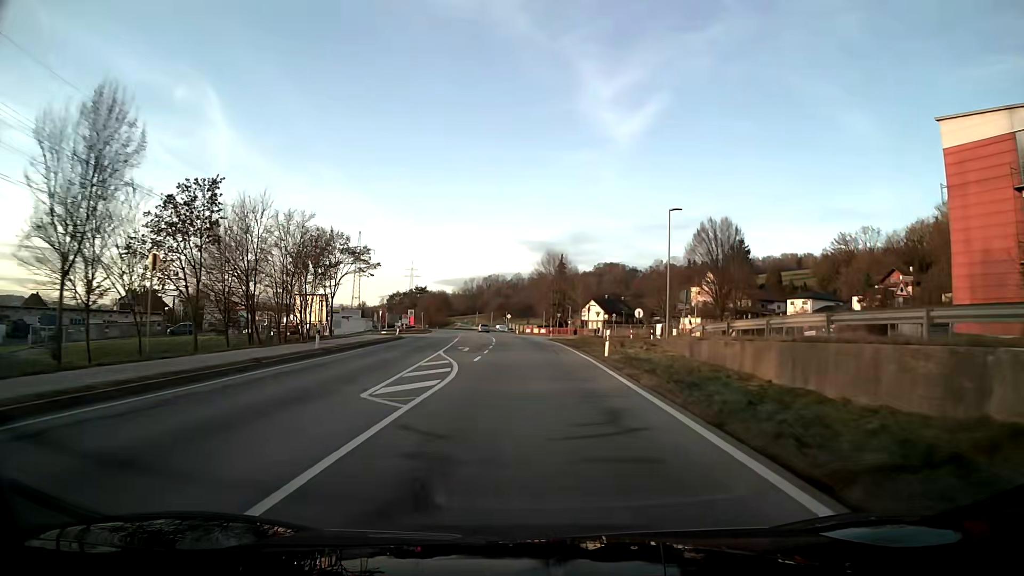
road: primary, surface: asphalt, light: Day
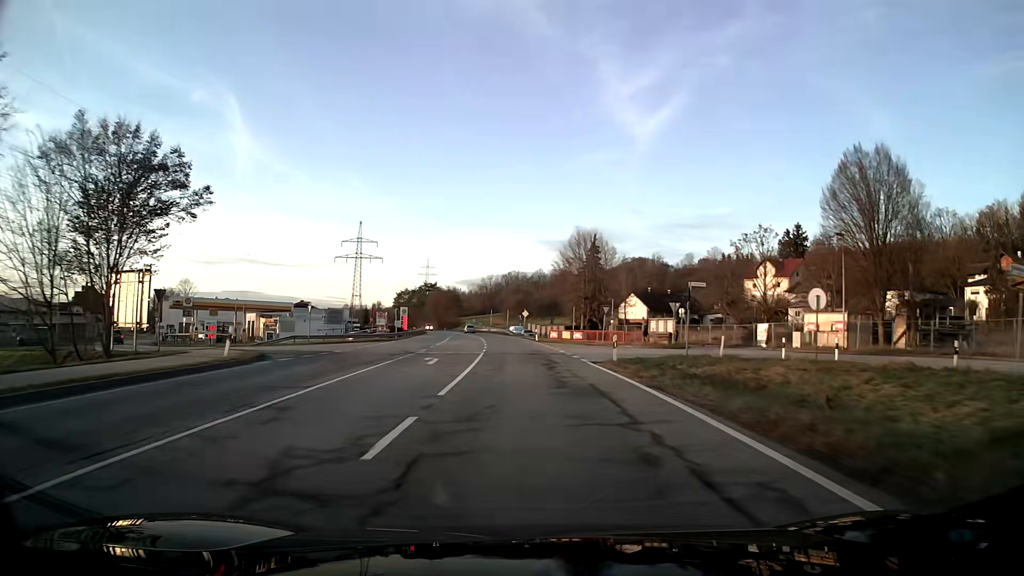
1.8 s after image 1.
(-0.5, +34.5) m; -2°
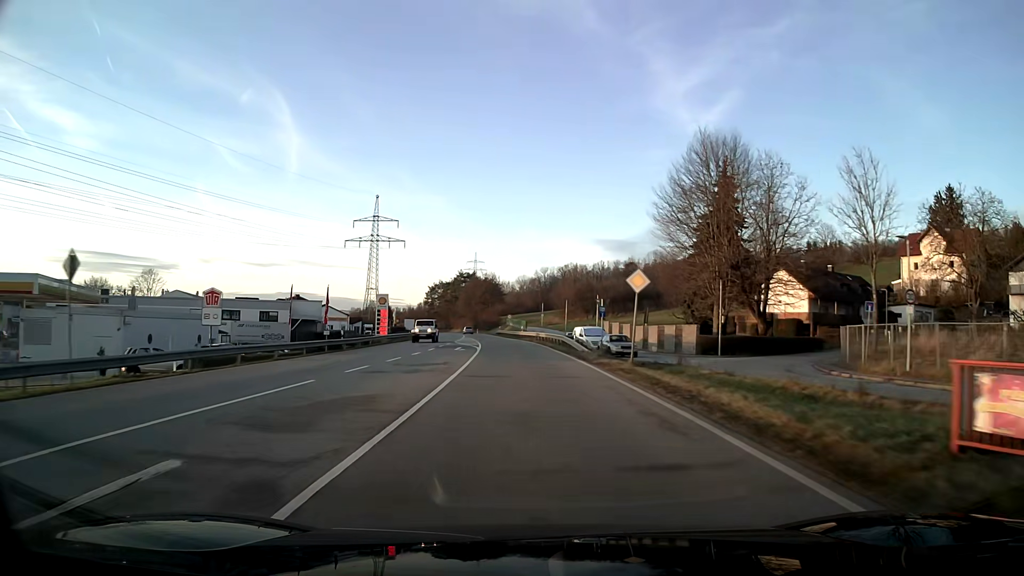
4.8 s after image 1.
(-2.4, +57.6) m; -5°
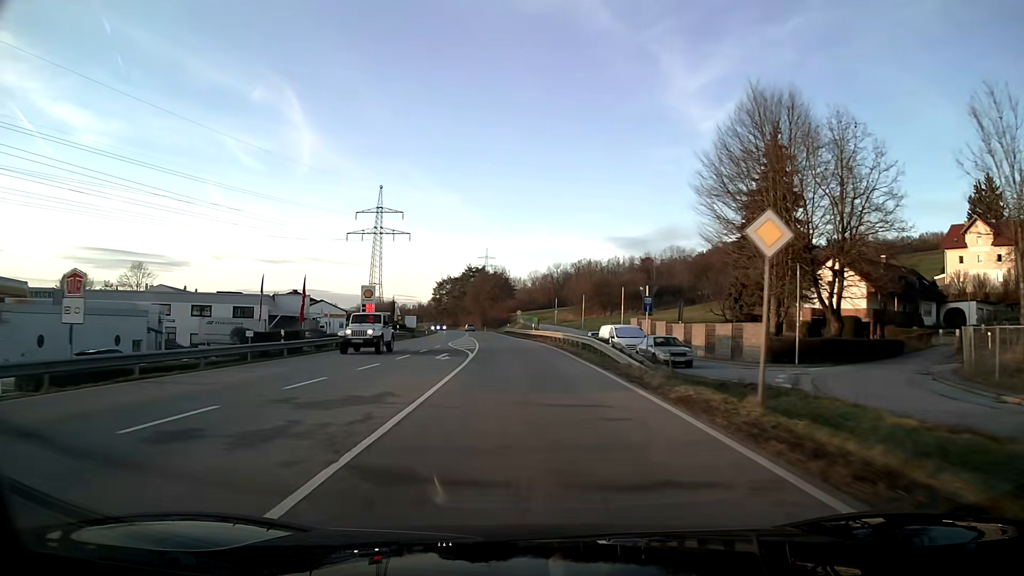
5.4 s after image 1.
(-0.1, +11.6) m; -1°
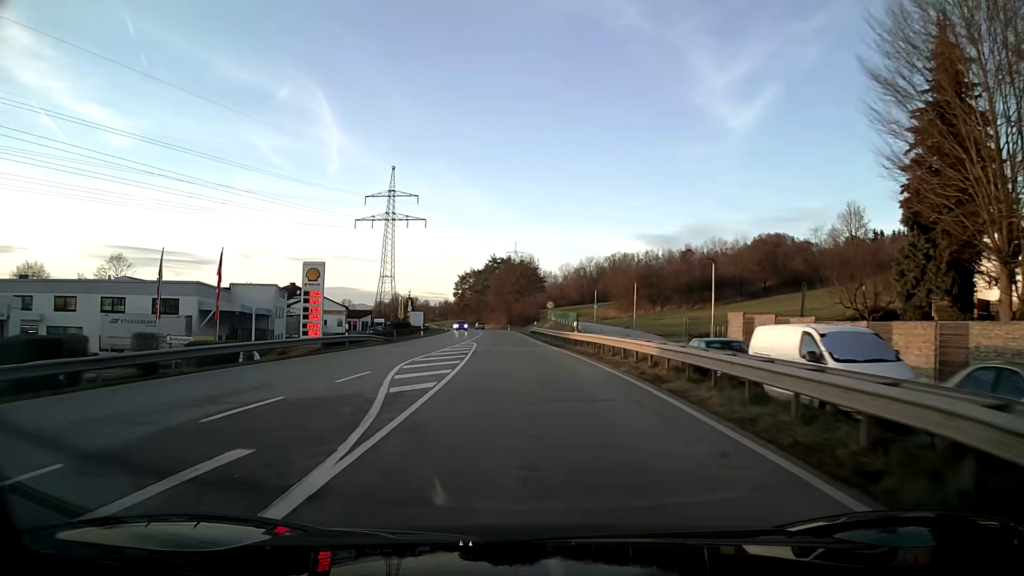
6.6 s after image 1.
(-0.5, +23.2) m; -3°
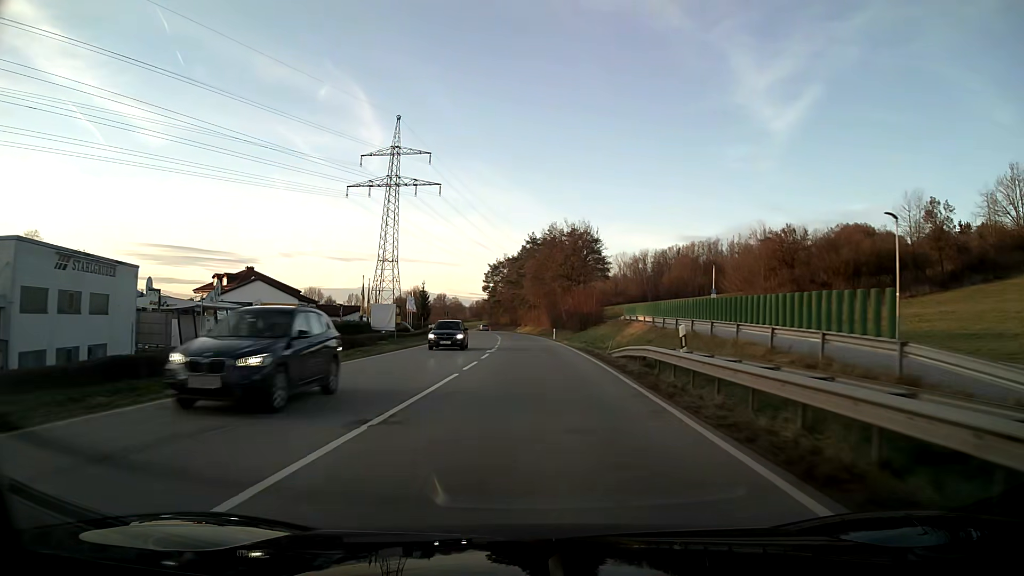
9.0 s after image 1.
(-1.7, +46.8) m; -3°
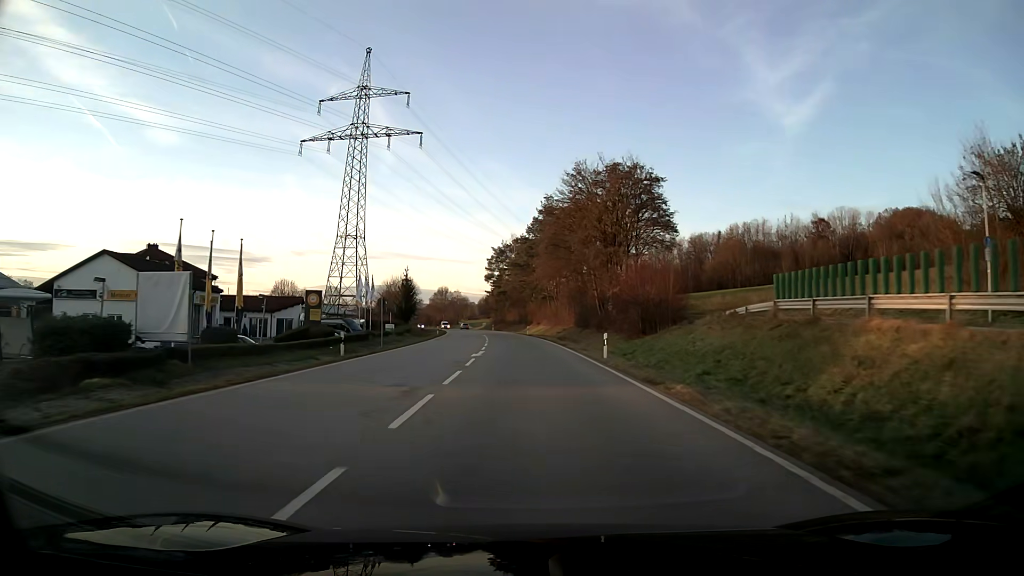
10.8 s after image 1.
(-0.4, +35.2) m; -1°
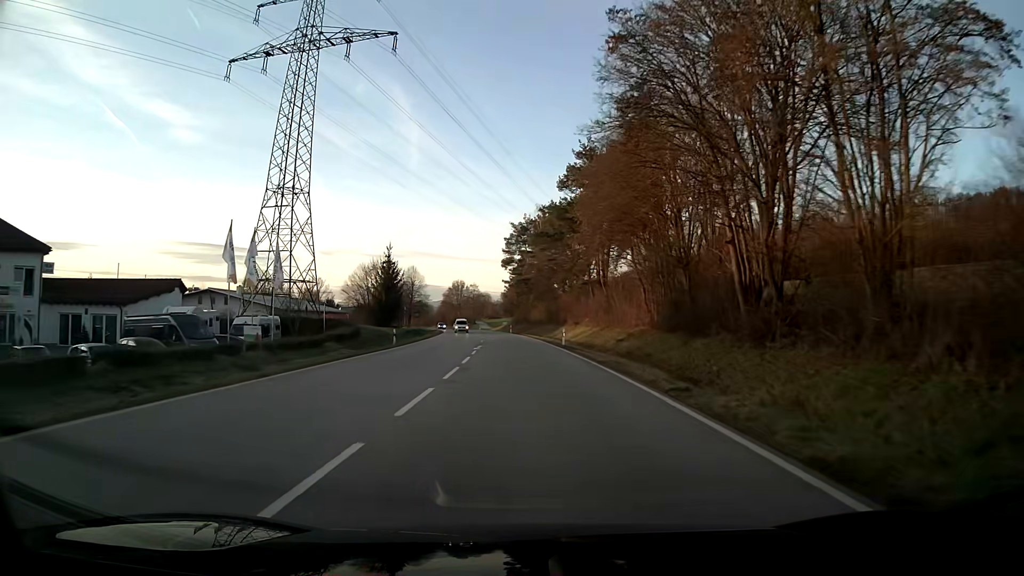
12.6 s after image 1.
(-0.7, +35.3) m; -2°
(0, +10) (0, +20) (-1, +30) (-1, +40) (-2, +50) (-3, +60) (-3, +70) (-4, +80) (-6, +90) (-7, +100) m
